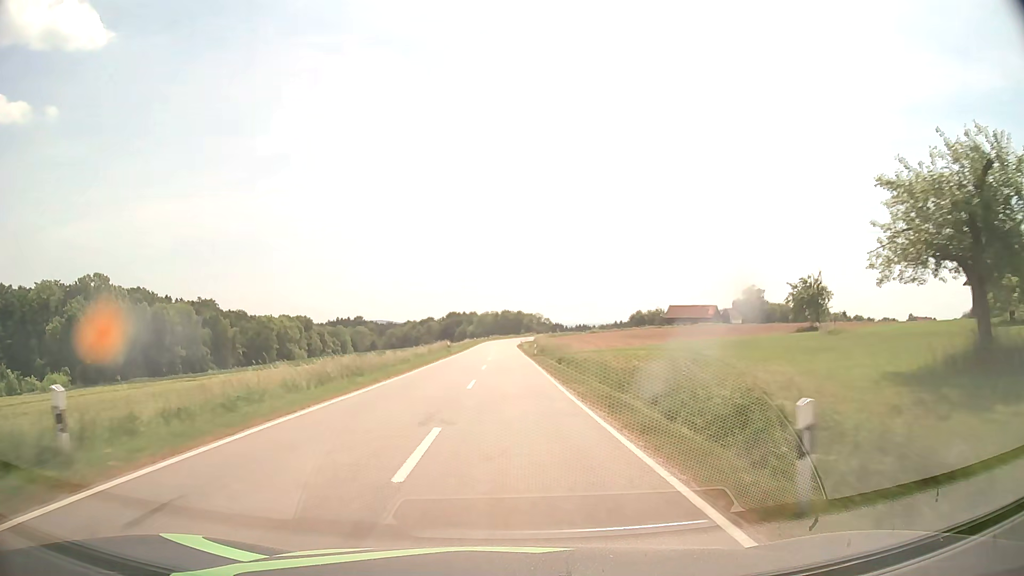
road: tertiary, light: Day
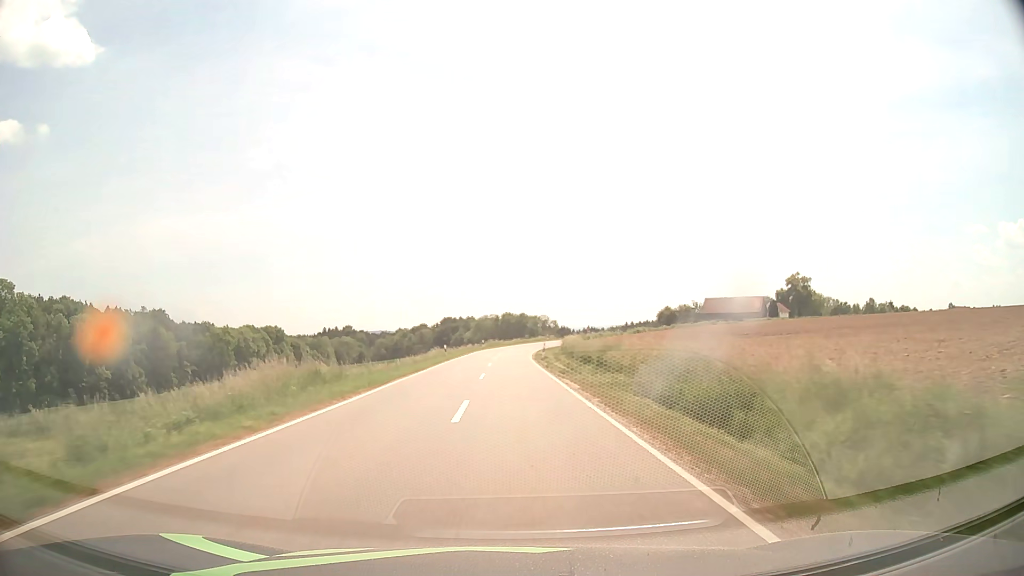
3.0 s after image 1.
(-0.4, +55.4) m; 0°
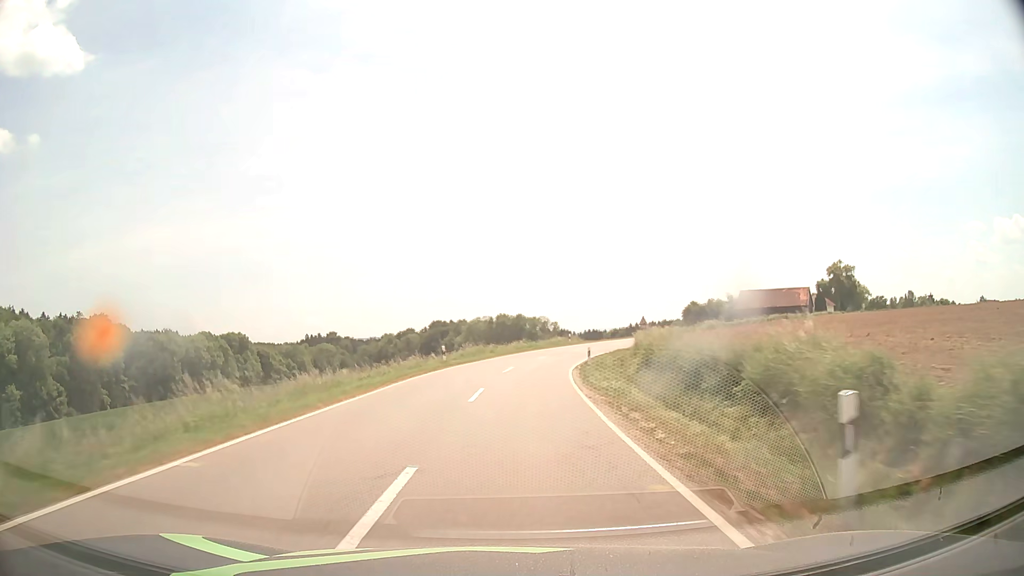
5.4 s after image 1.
(+0.2, +44.3) m; 0°
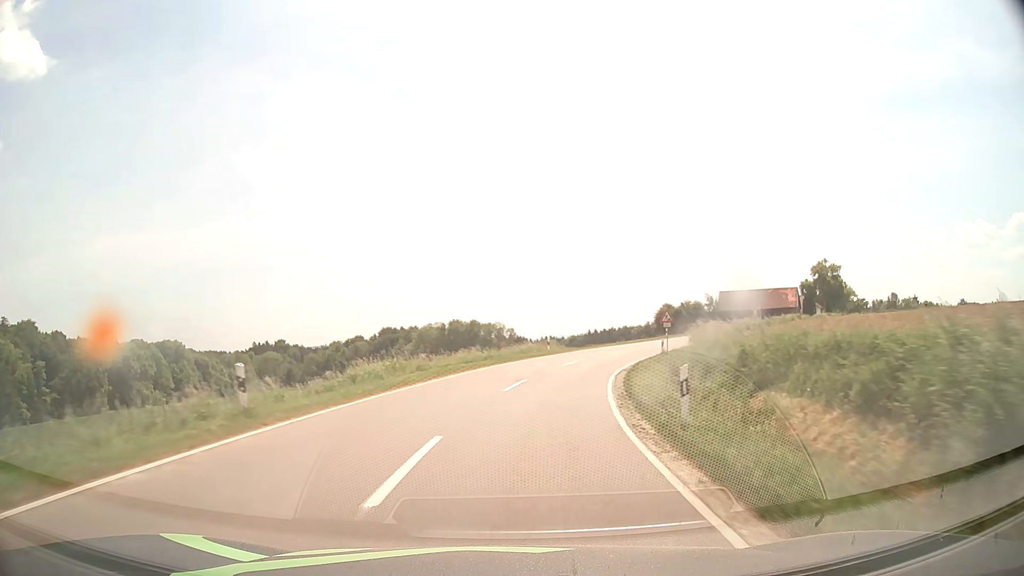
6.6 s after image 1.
(+0.5, +22.1) m; +3°
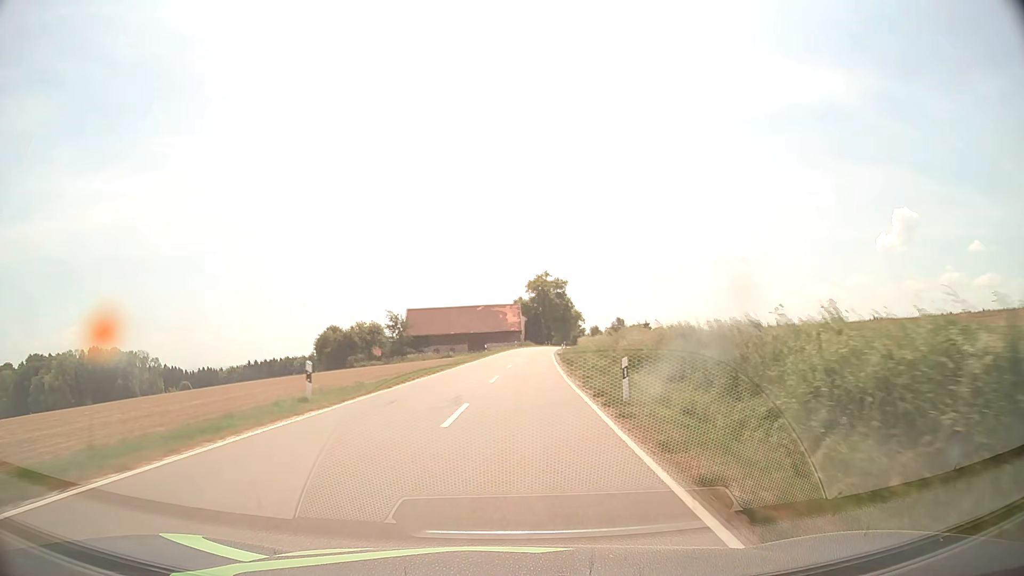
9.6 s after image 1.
(+12.7, +52.4) m; +28°
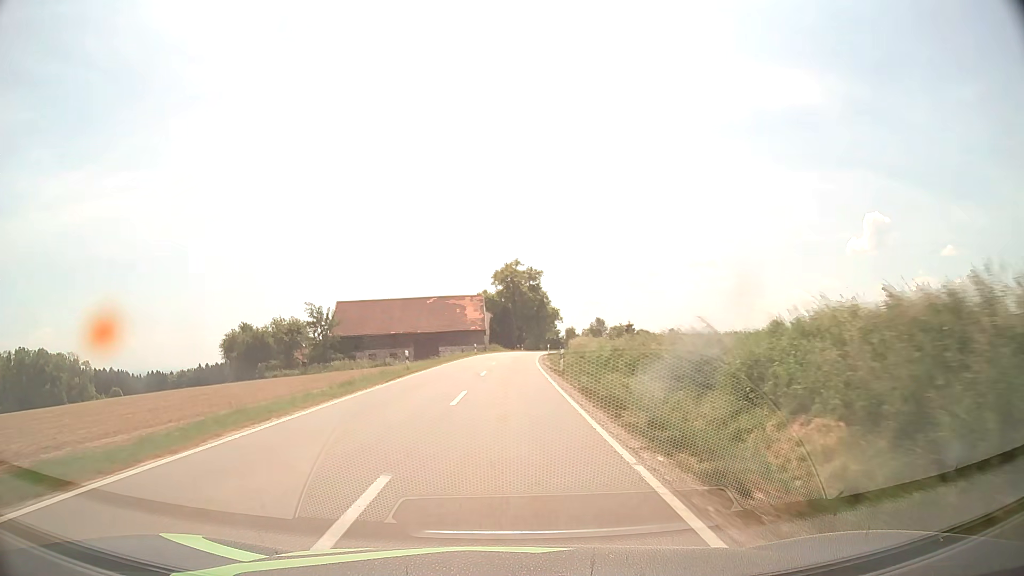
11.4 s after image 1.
(+1.3, +32.3) m; +3°
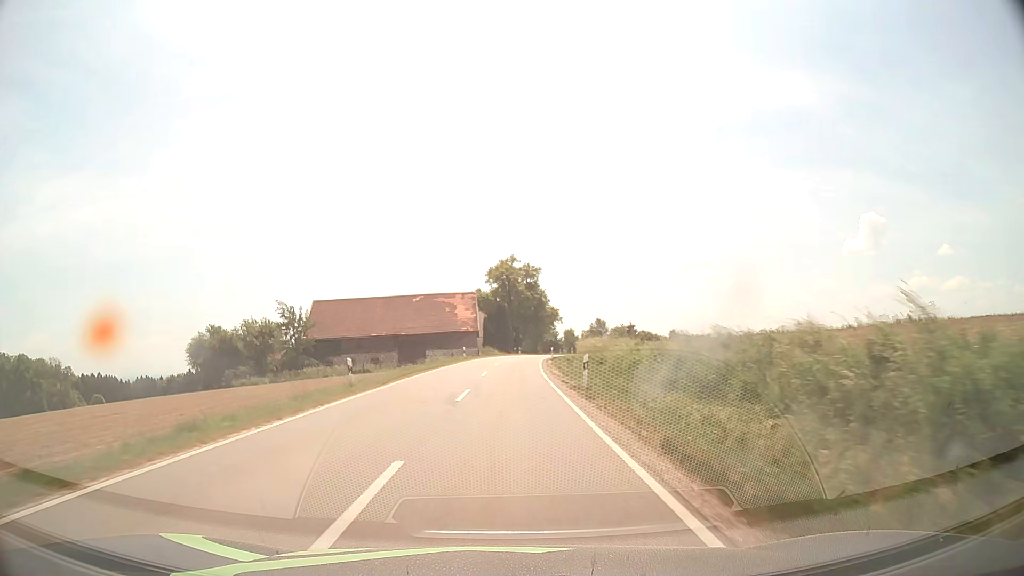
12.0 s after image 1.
(+0.1, +10.8) m; 0°
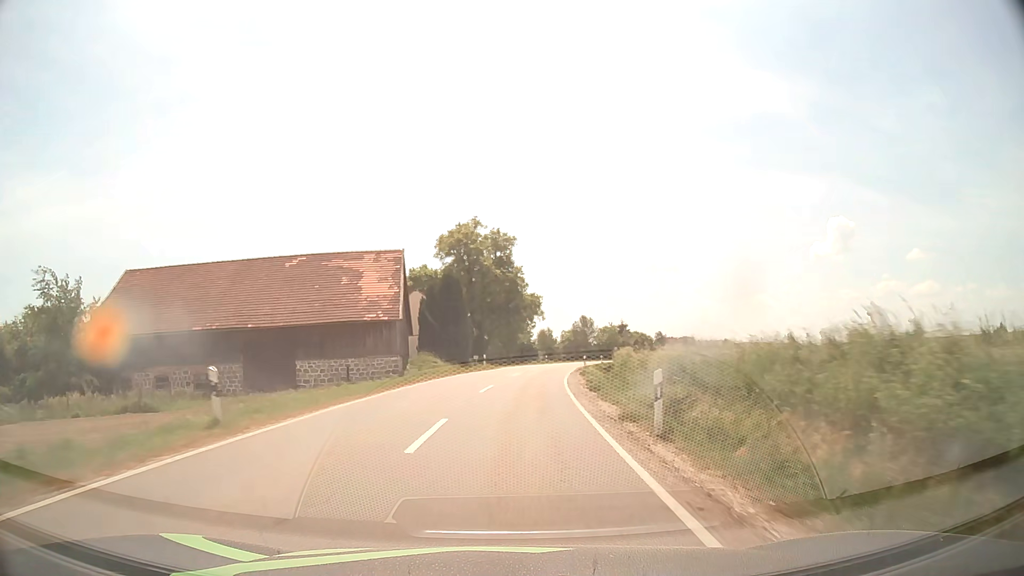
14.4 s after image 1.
(+0.7, +43.6) m; +3°
(0, +10) (+1, +20) (+1, +30) (+2, +40) (+3, +50) (+5, +60) (+6, +70) (+8, +79) (+11, +89) (+13, +99) m
